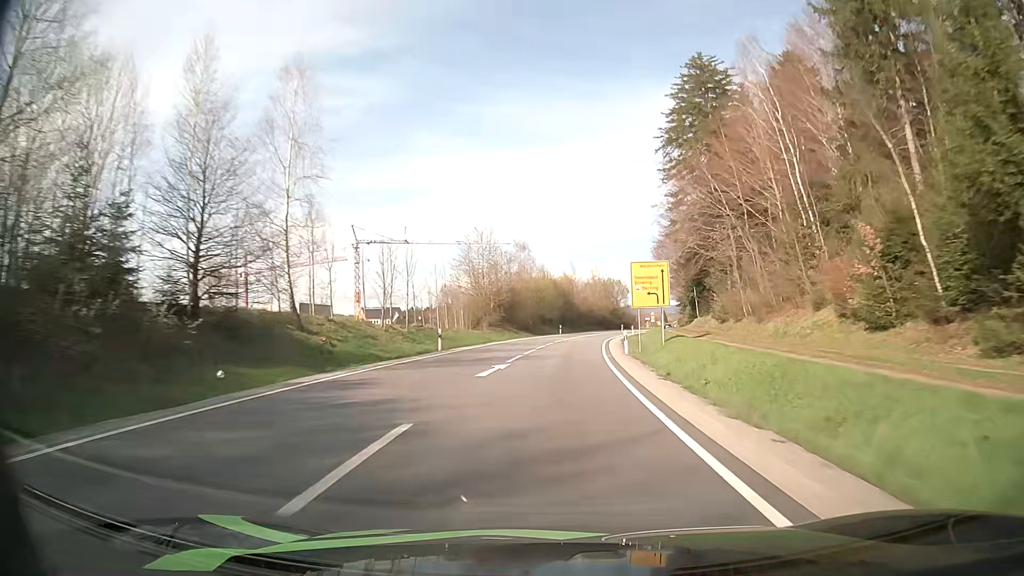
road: secondary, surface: asphalt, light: Day
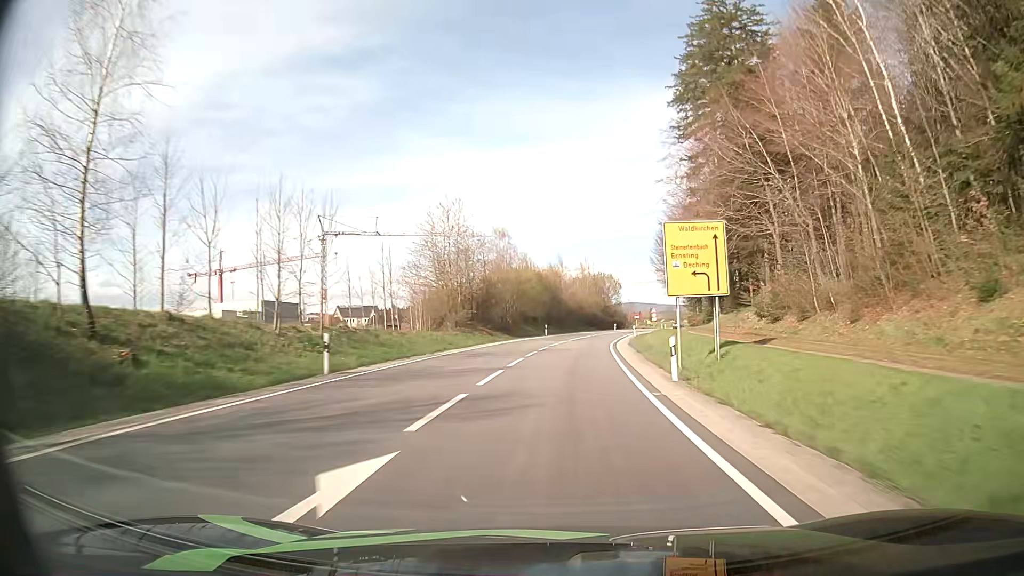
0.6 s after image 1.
(+0.1, +14.8) m; +1°
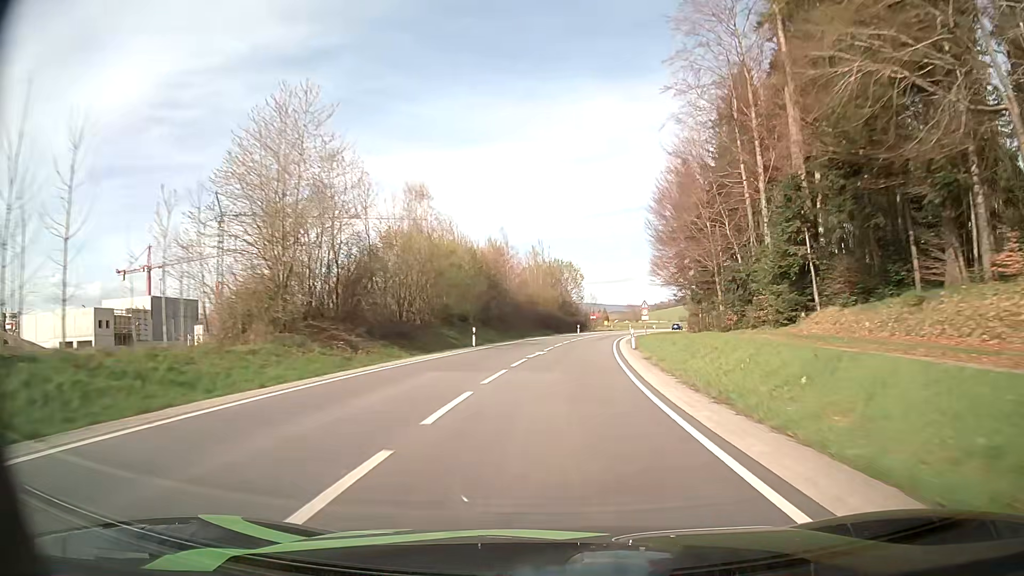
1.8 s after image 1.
(+1.1, +29.4) m; +4°
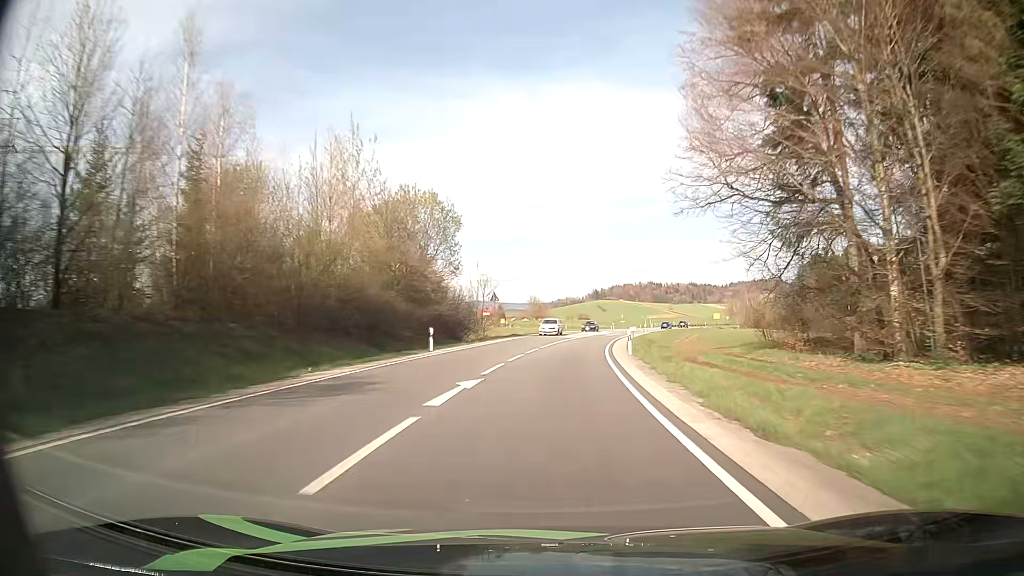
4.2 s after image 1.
(+4.4, +57.4) m; +9°
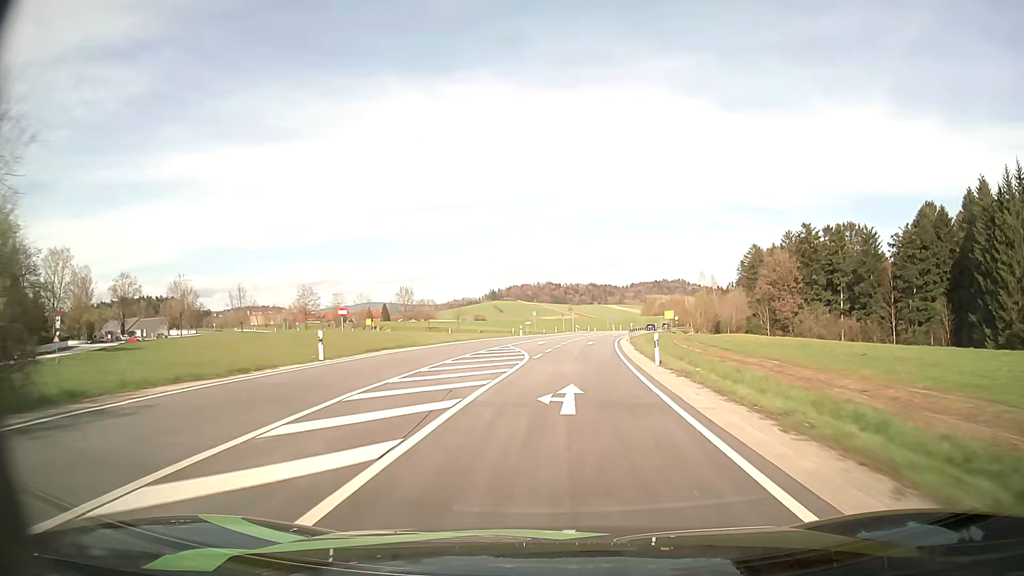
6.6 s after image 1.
(+4.1, +56.5) m; +9°
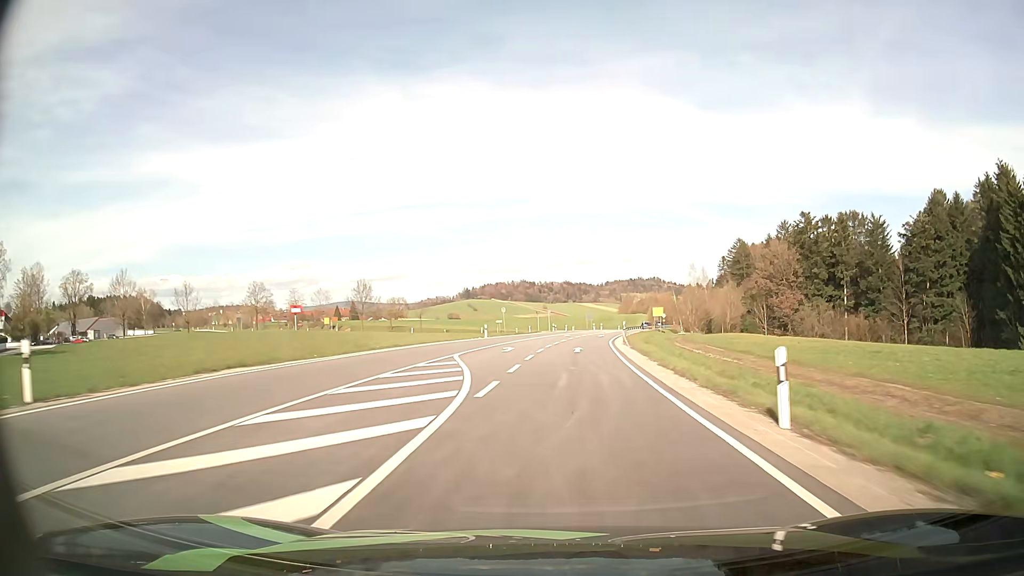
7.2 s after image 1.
(+0.3, +14.3) m; +2°
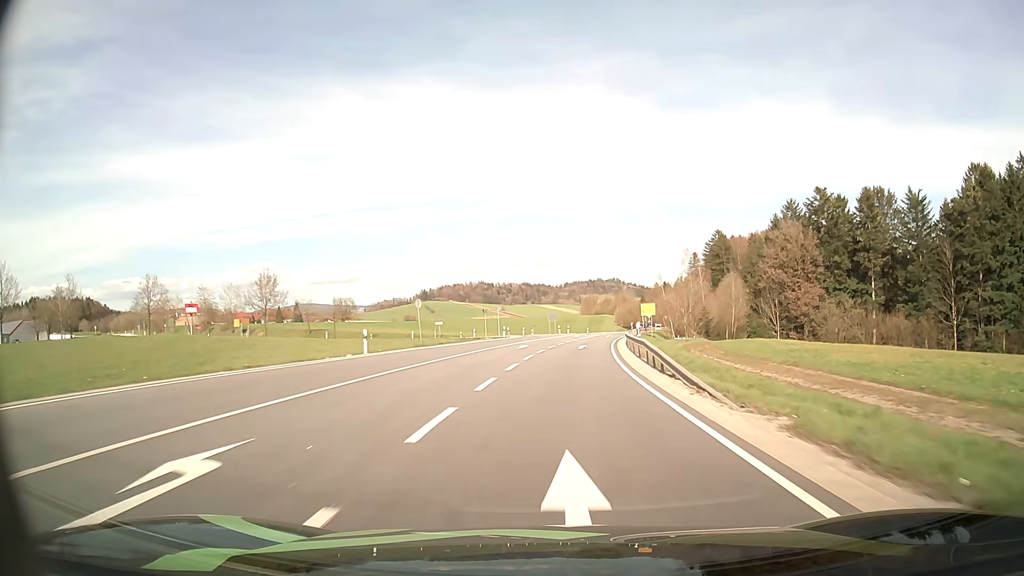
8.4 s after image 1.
(+0.9, +28.6) m; +4°
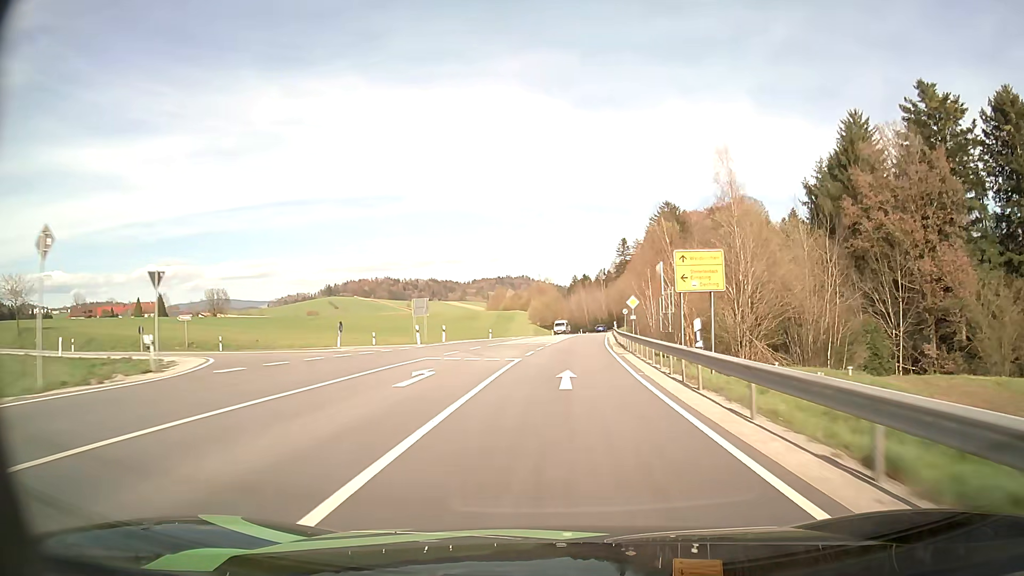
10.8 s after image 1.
(+3.8, +58.0) m; +8°
(0, +10) (0, +20) (+1, +30) (+2, +40) (+2, +50) (+3, +60) (+4, +70) (+5, +80) (+6, +90) (+7, +100) m
